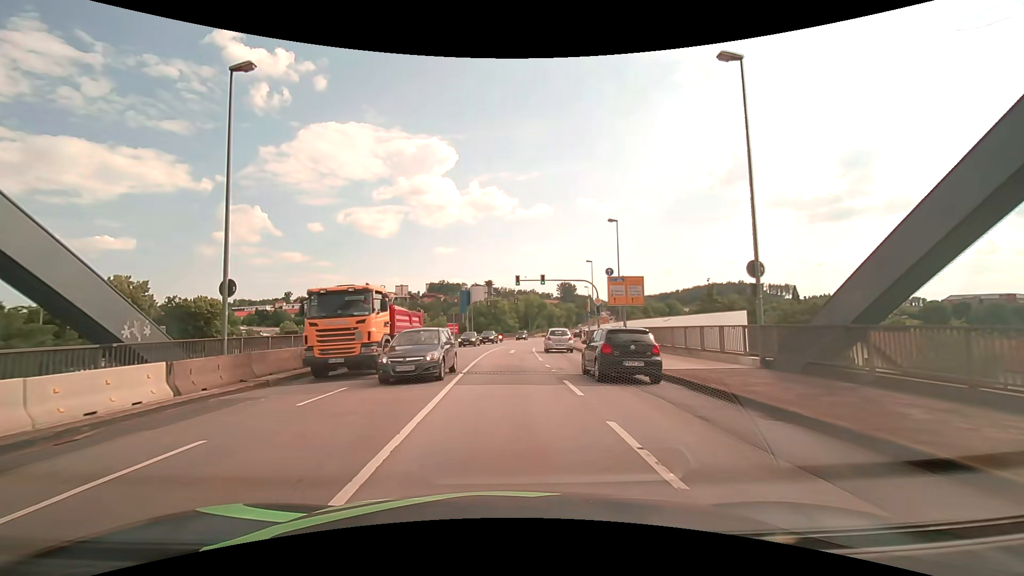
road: primary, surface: asphalt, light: Day
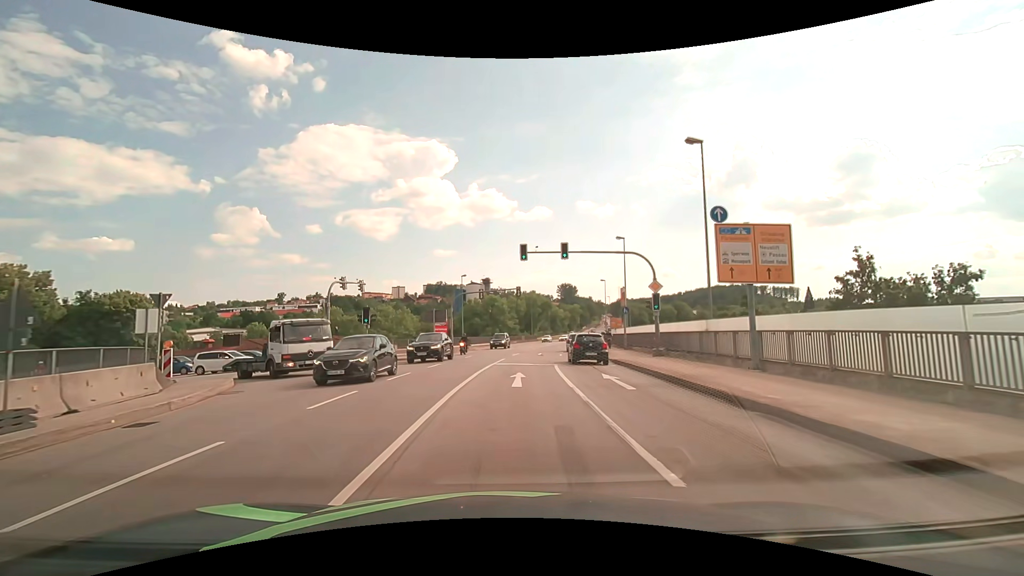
(0.0, +18.0) m; 0°
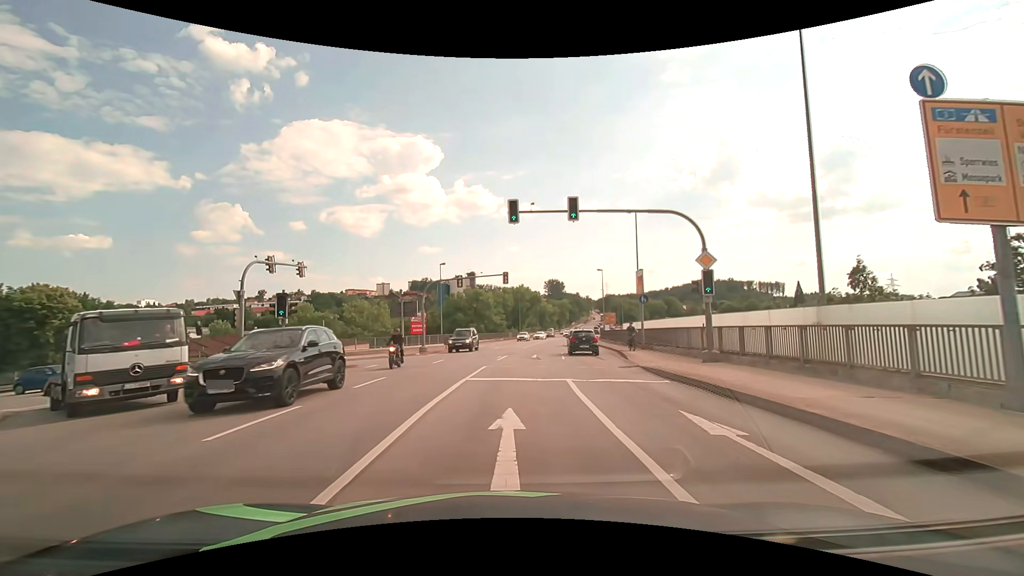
(+0.1, +9.1) m; +1°
(0, +10) (+1, +20) (+1, +30) (+2, +40) (+3, +50) (+4, +60) (+6, +70) (+7, +80) (+9, +89) (+11, +99) m
